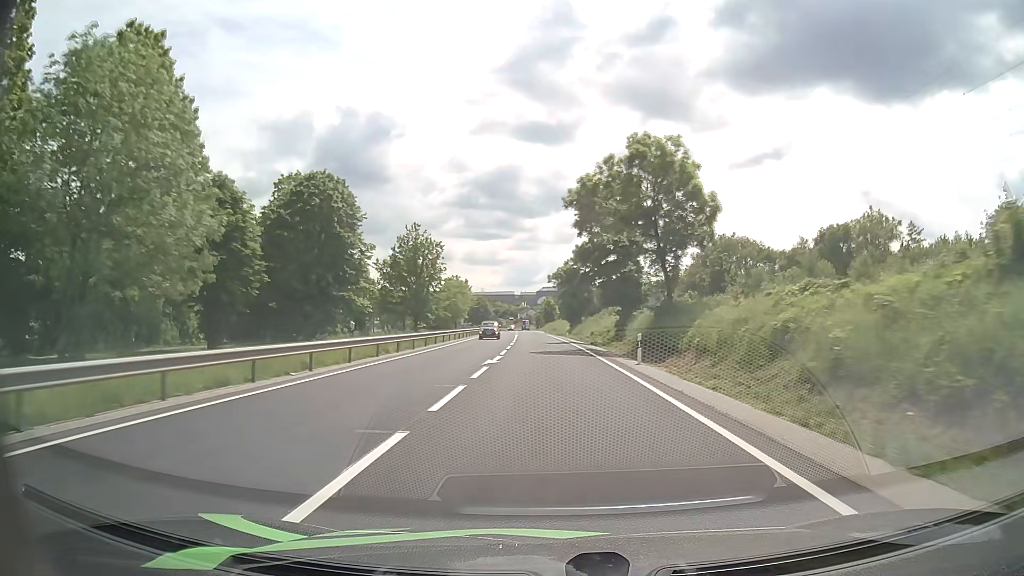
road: primary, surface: asphalt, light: Day
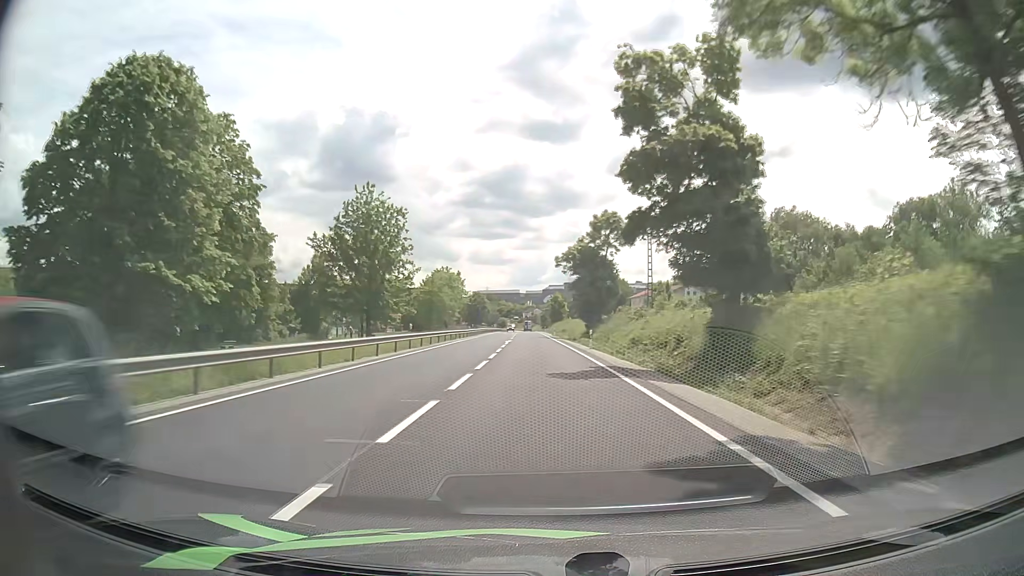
(0.0, +26.8) m; 0°
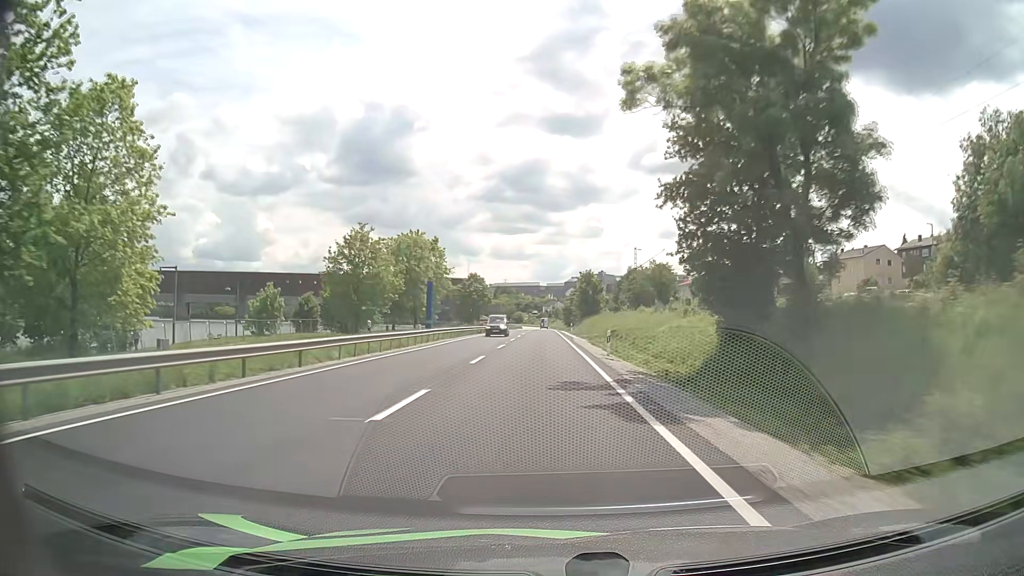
(-0.9, +53.1) m; -2°
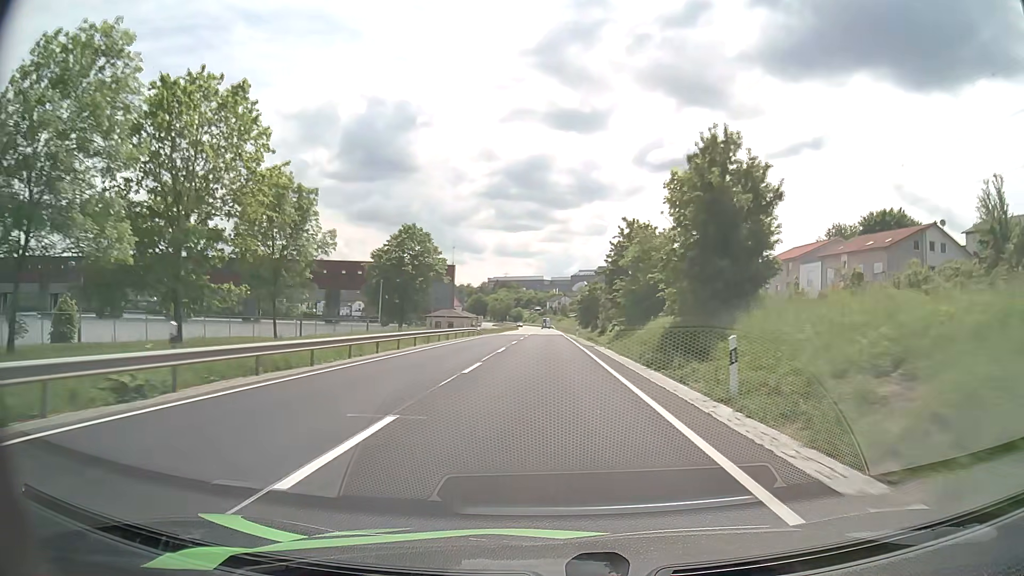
(-0.4, +64.0) m; -1°
(0, +10) (0, +20) (0, +30) (0, +40) (0, +50) (0, +60) (0, +70) (0, +80) (0, +90) (0, +100) m
